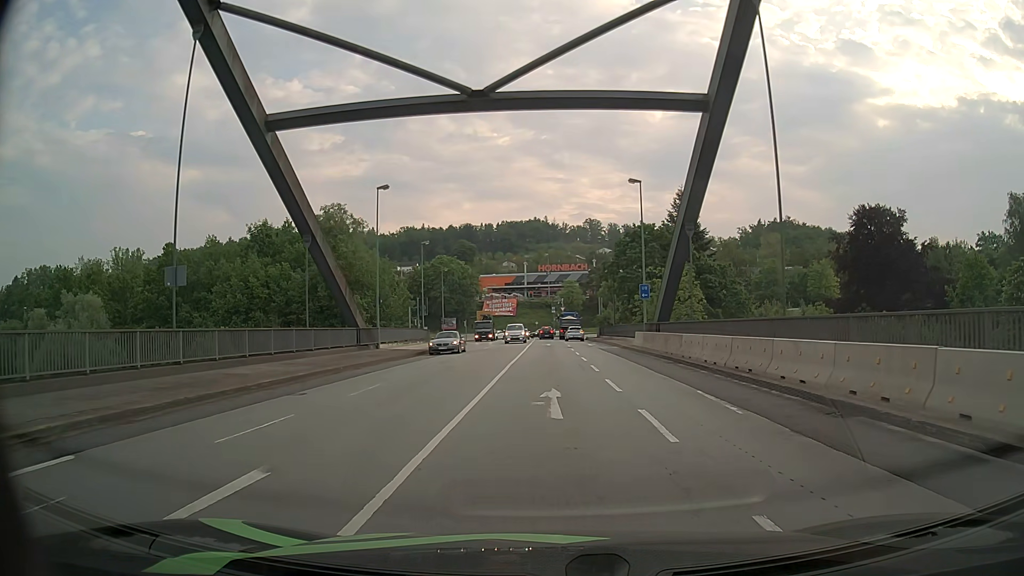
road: primary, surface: asphalt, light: Day
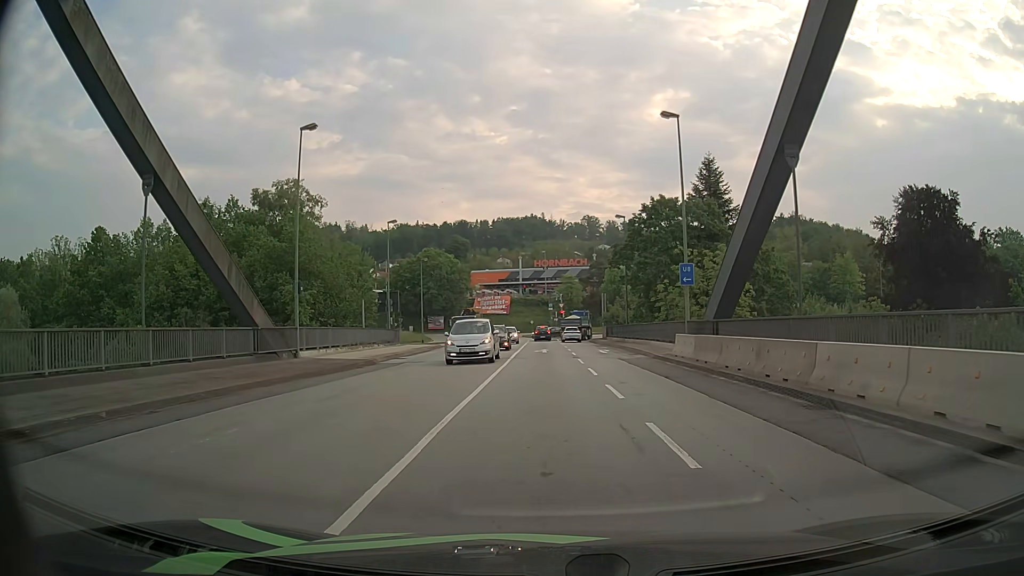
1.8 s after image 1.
(0.0, +13.6) m; 0°
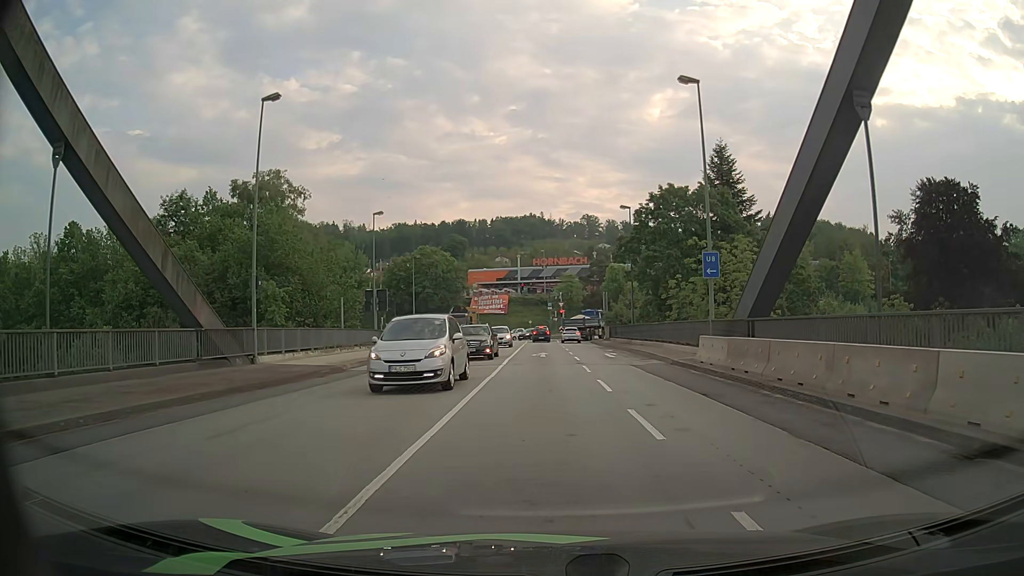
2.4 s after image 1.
(0.0, +4.4) m; 0°
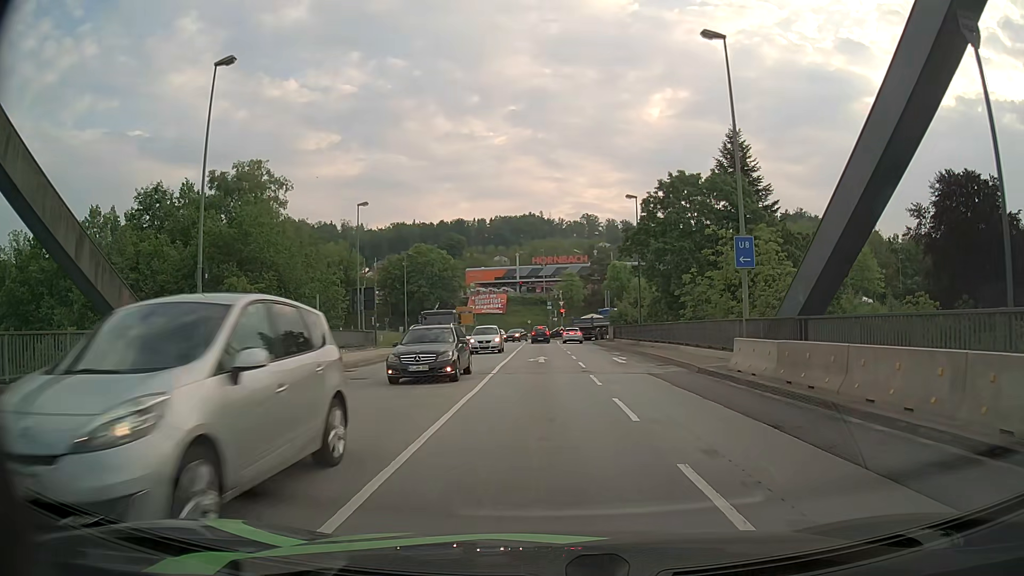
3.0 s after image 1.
(0.0, +4.2) m; +1°
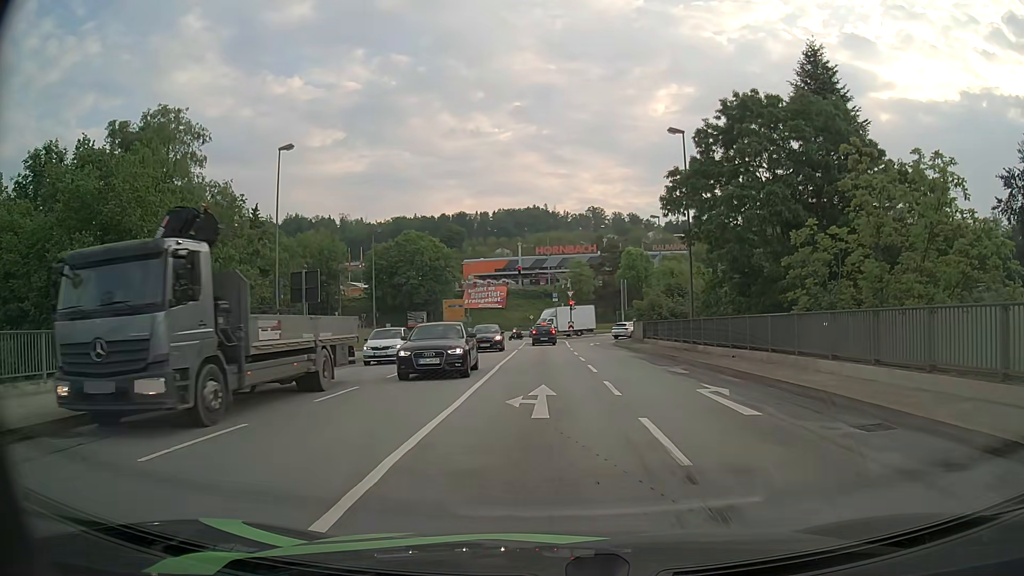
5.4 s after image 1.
(-0.2, +15.4) m; 0°
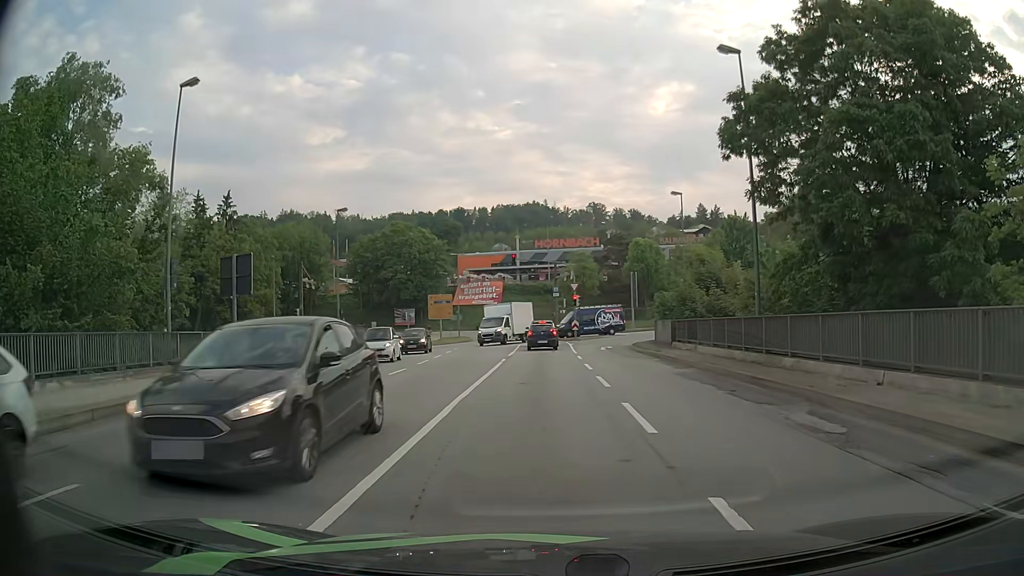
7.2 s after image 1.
(-0.1, +10.0) m; -2°
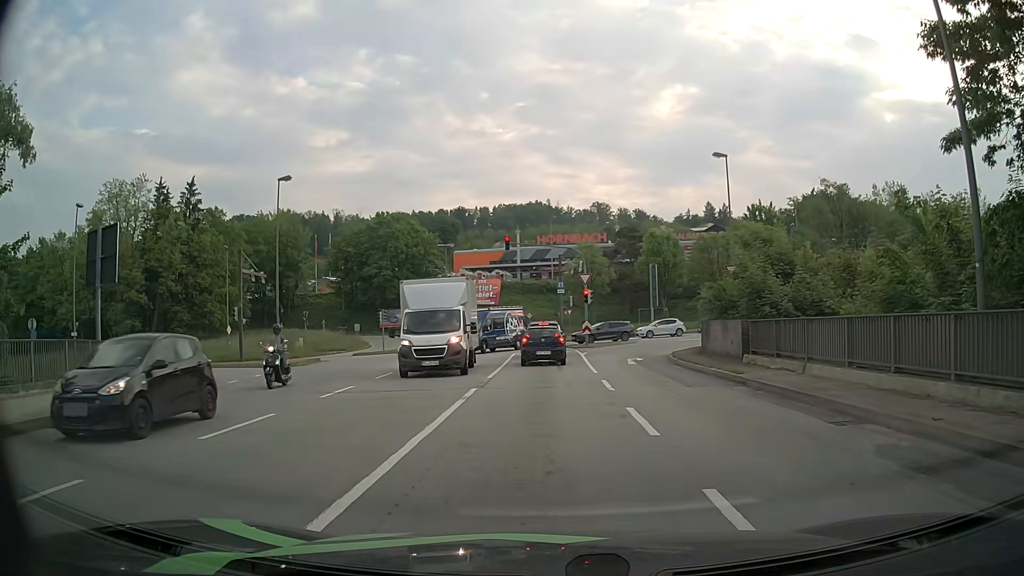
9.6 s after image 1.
(+0.2, +11.7) m; +1°
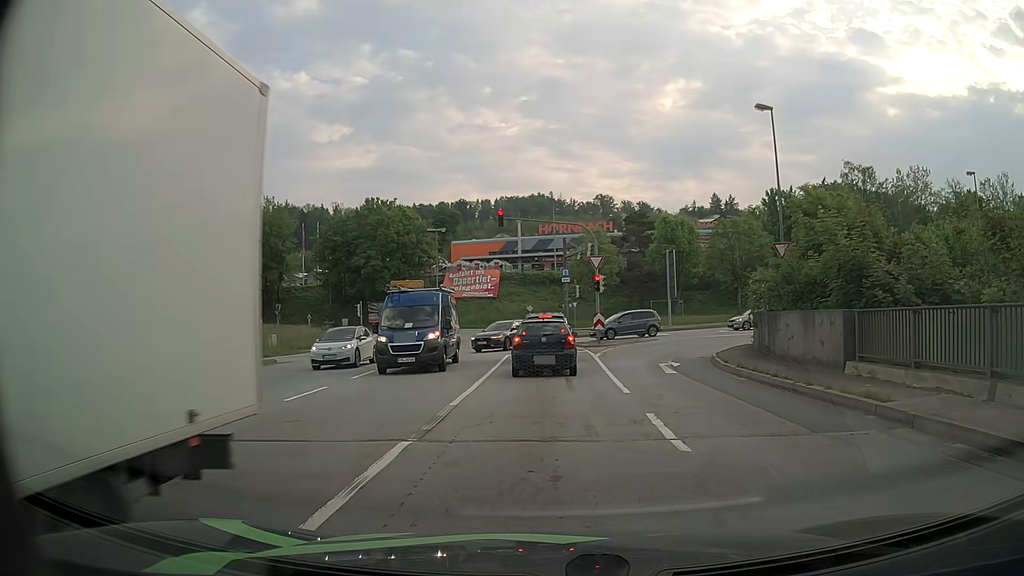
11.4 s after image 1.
(-0.1, +7.5) m; 0°
(0, +10) (-1, +20) (-1, +30) (-2, +40) (-4, +50) (-6, +60) (-9, +69) (-15, +77) (-23, +83) (-33, +85) m
